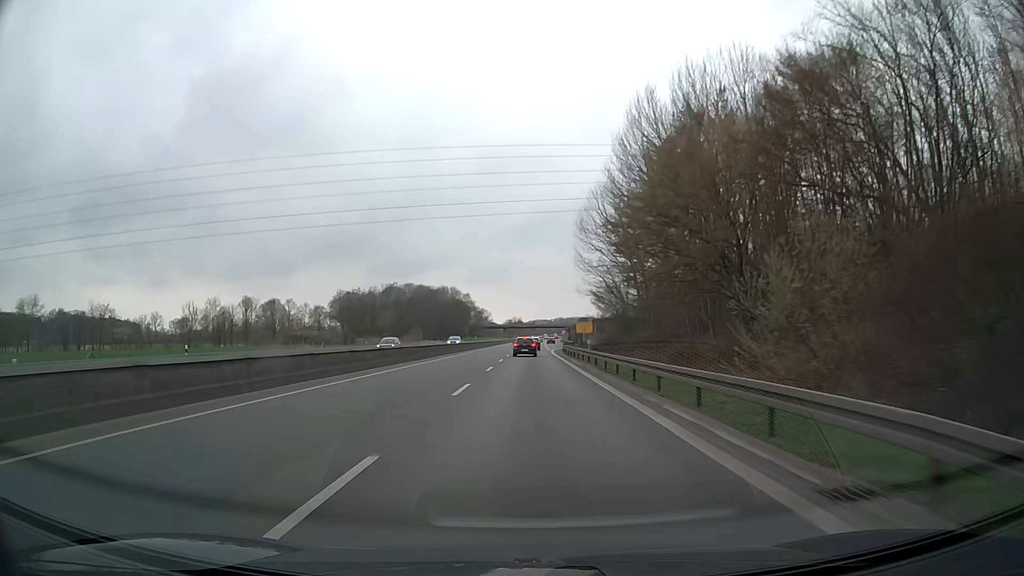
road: trunk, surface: asphalt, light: Day
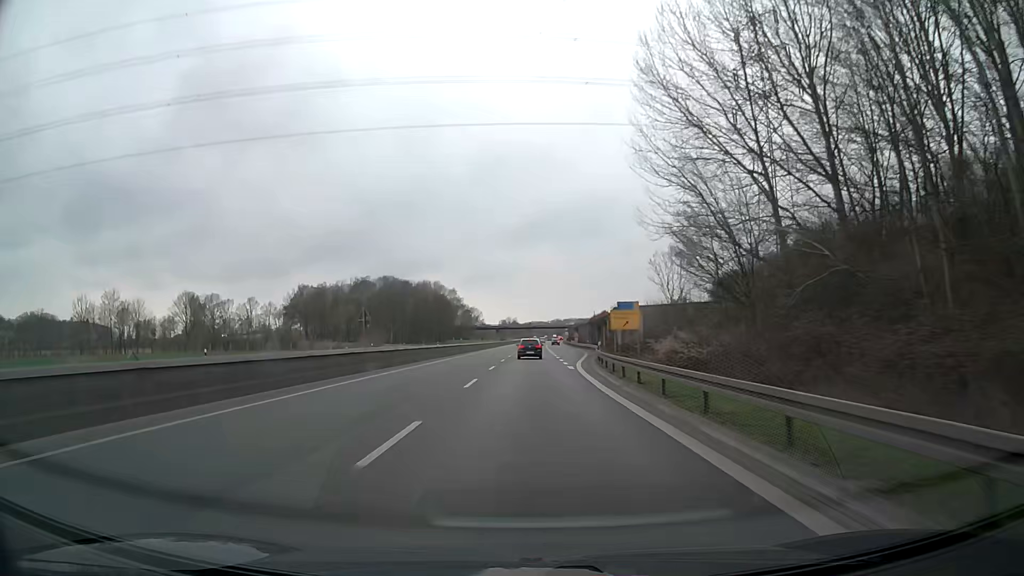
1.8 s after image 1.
(+0.2, +45.1) m; 0°
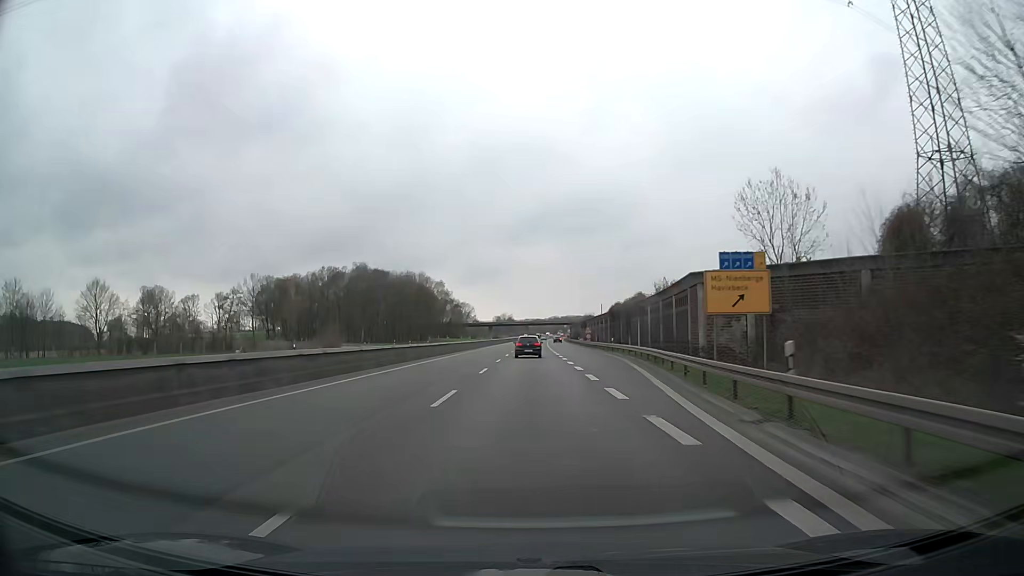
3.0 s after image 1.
(+0.1, +30.0) m; 0°
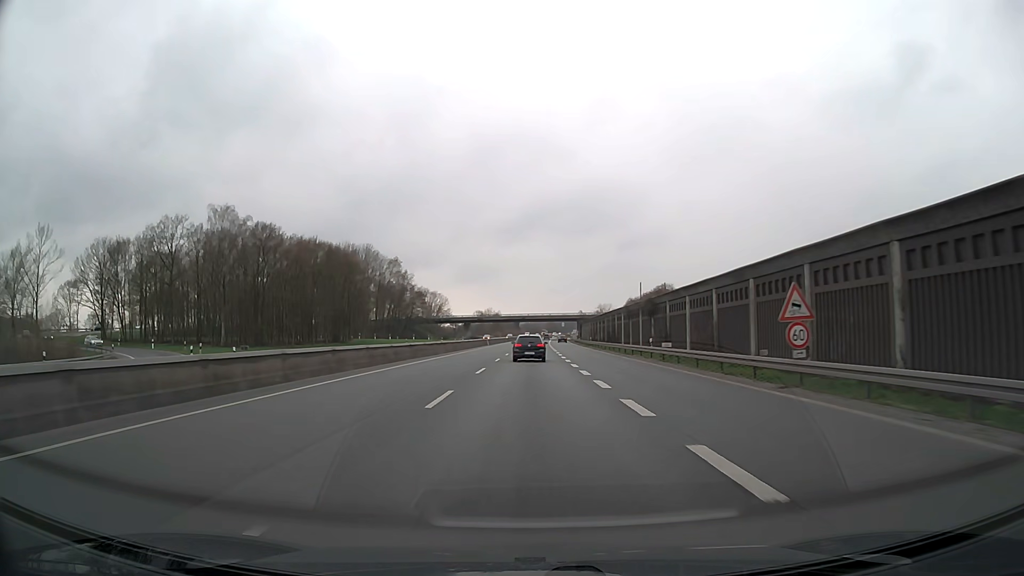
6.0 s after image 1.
(+0.6, +72.9) m; +1°
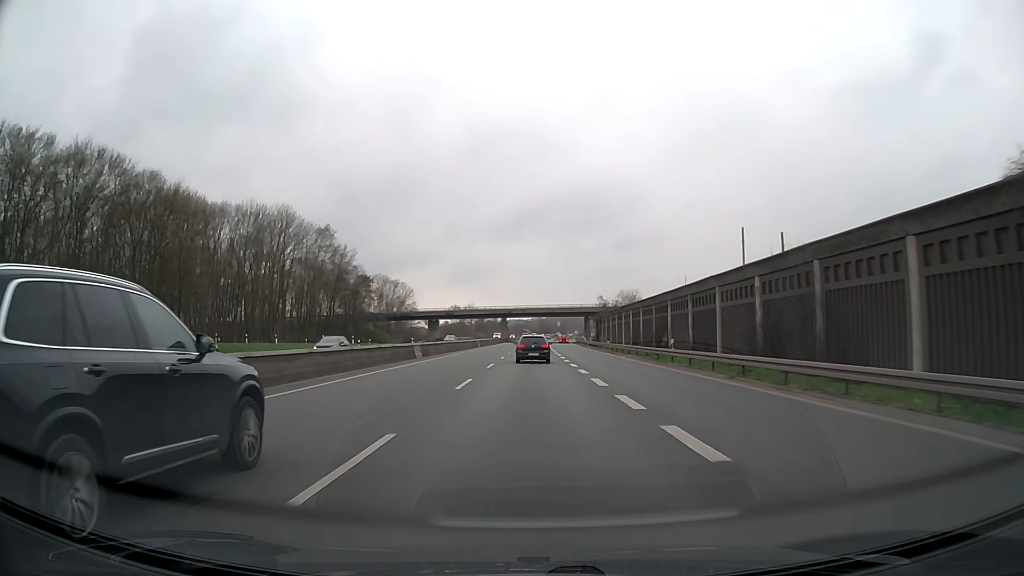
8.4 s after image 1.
(+0.3, +55.2) m; +1°
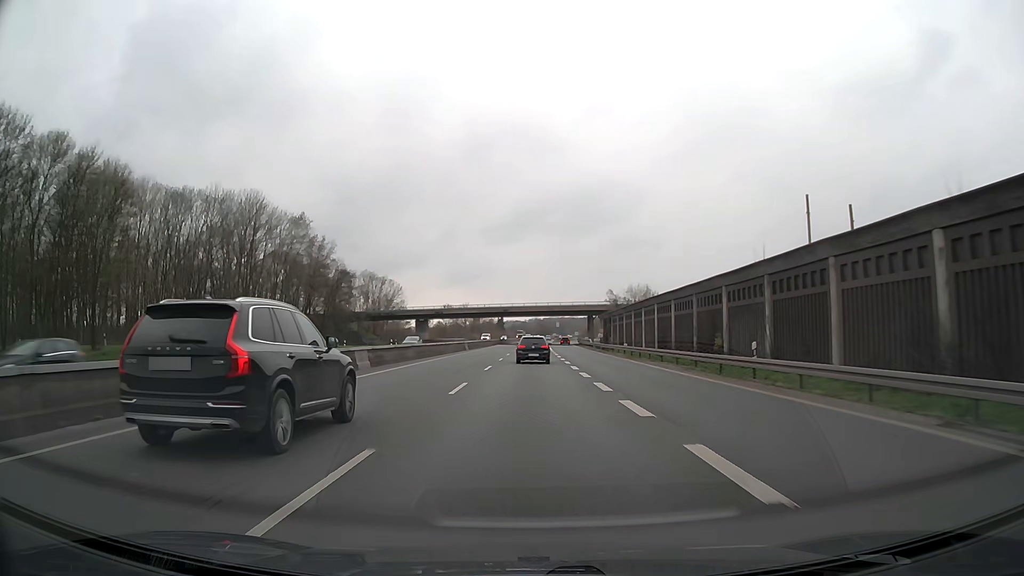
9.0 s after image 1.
(0.0, +13.3) m; 0°
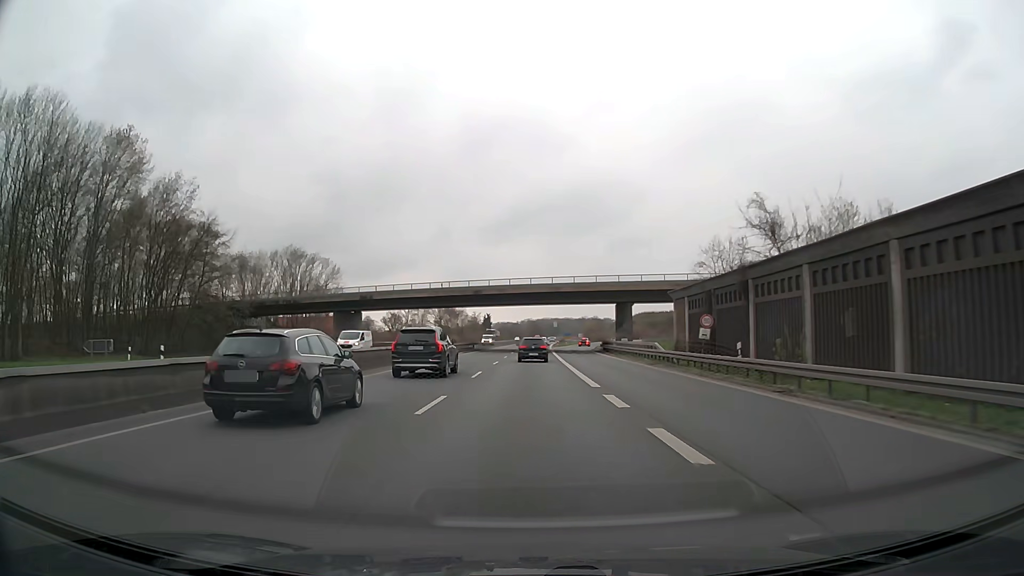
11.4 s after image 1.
(+0.4, +52.3) m; +1°
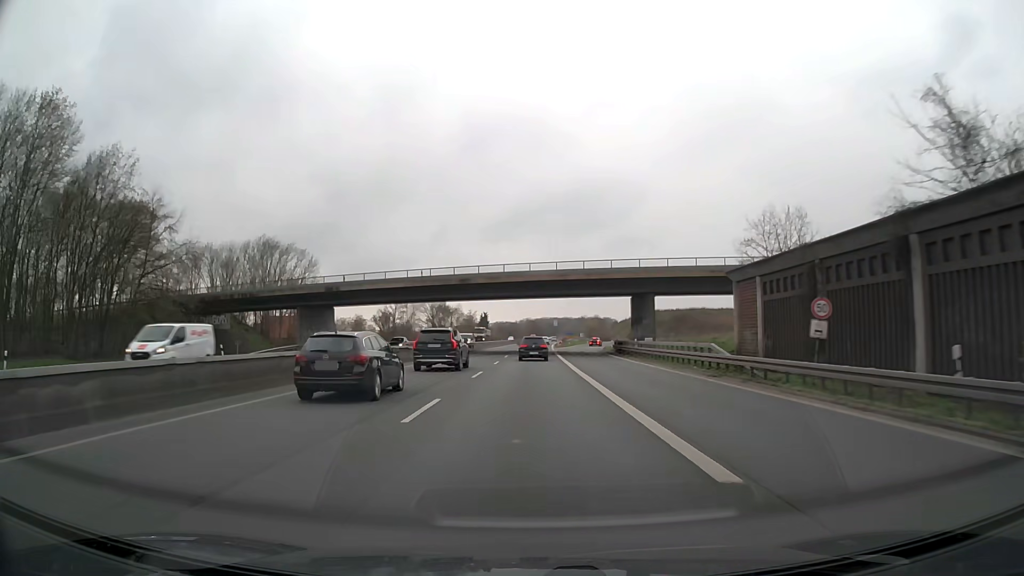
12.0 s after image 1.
(0.0, +13.0) m; 0°
(0, +10) (0, +20) (0, +30) (0, +40) (0, +50) (0, +60) (+1, +70) (+1, +80) (+1, +90) (+2, +100) m
